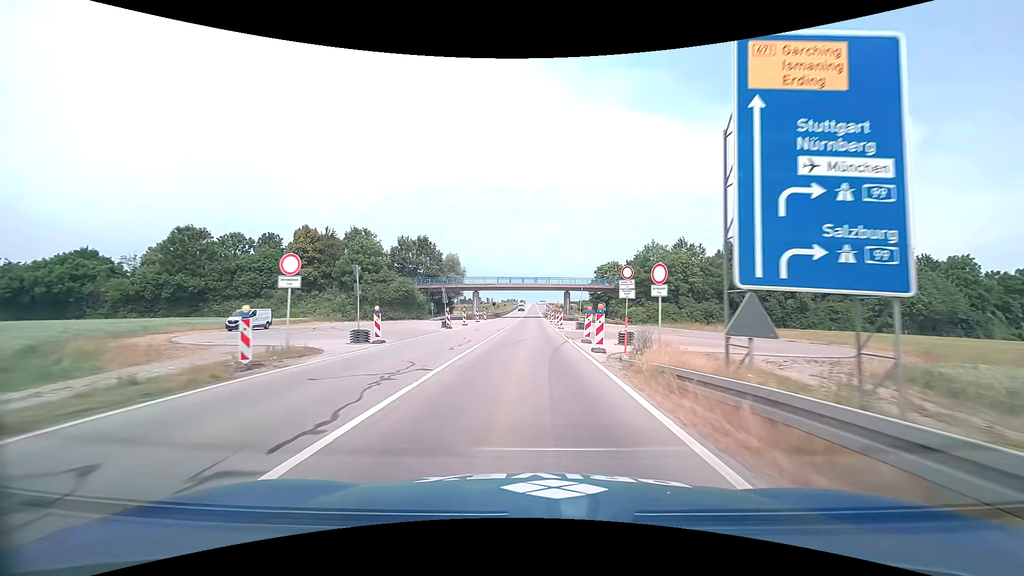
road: primary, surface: asphalt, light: Day
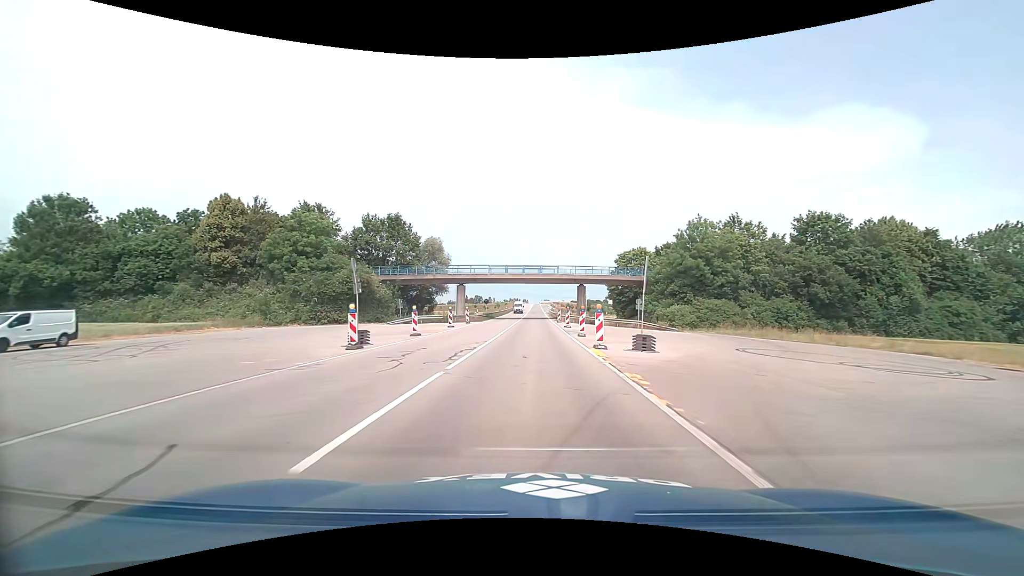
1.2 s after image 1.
(-0.1, +21.6) m; 0°
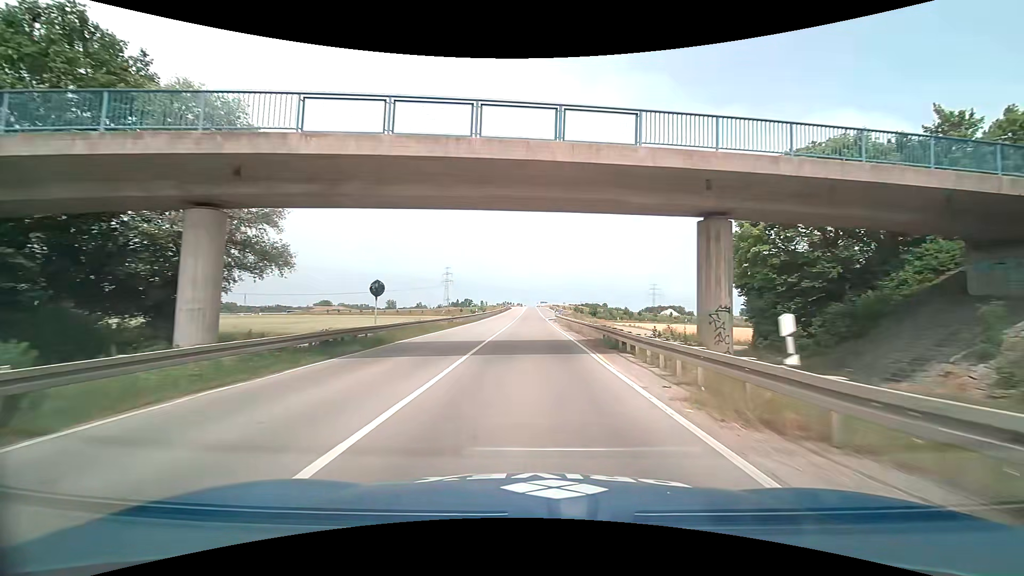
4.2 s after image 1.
(+0.3, +51.7) m; +1°
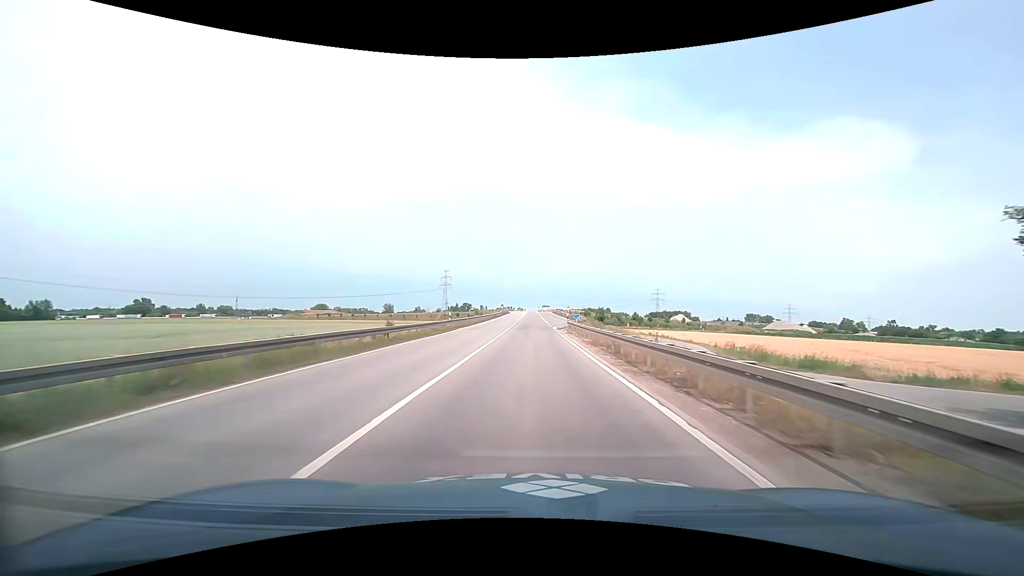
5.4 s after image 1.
(0.0, +20.3) m; -1°
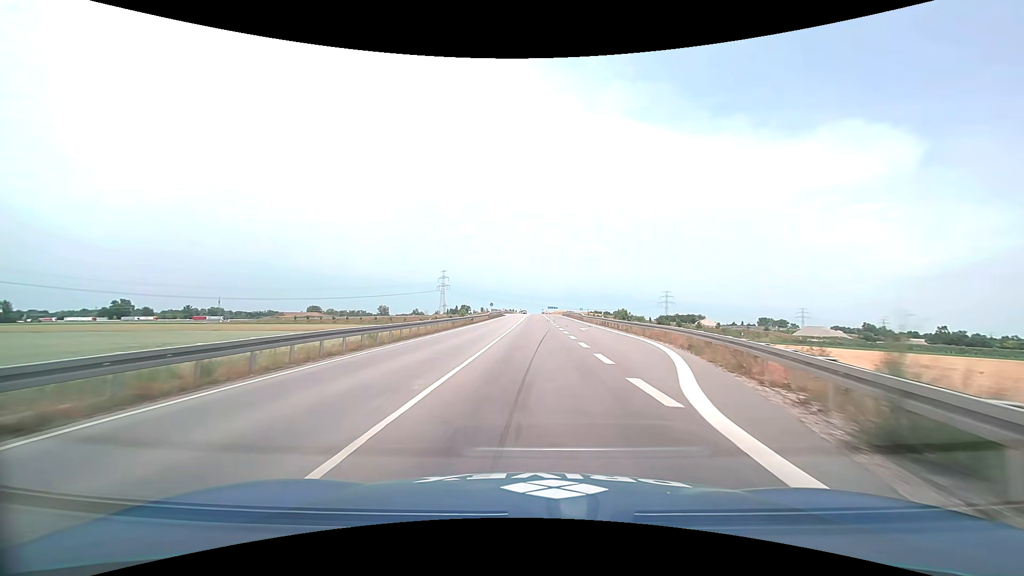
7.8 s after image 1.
(+0.6, +40.9) m; +1°
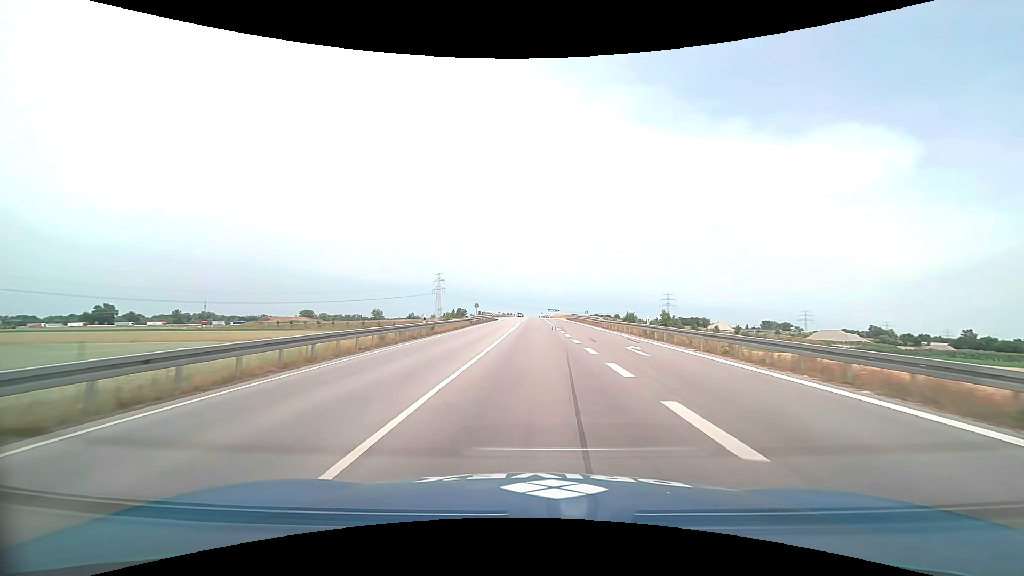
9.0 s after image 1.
(0.0, +20.5) m; 0°
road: trunk
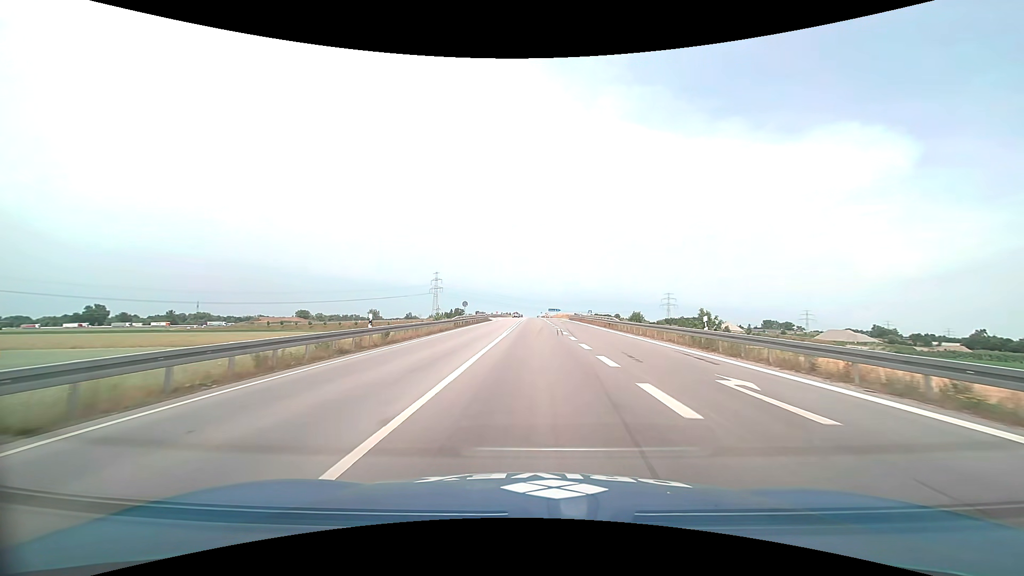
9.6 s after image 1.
(0.0, +10.3) m; 0°
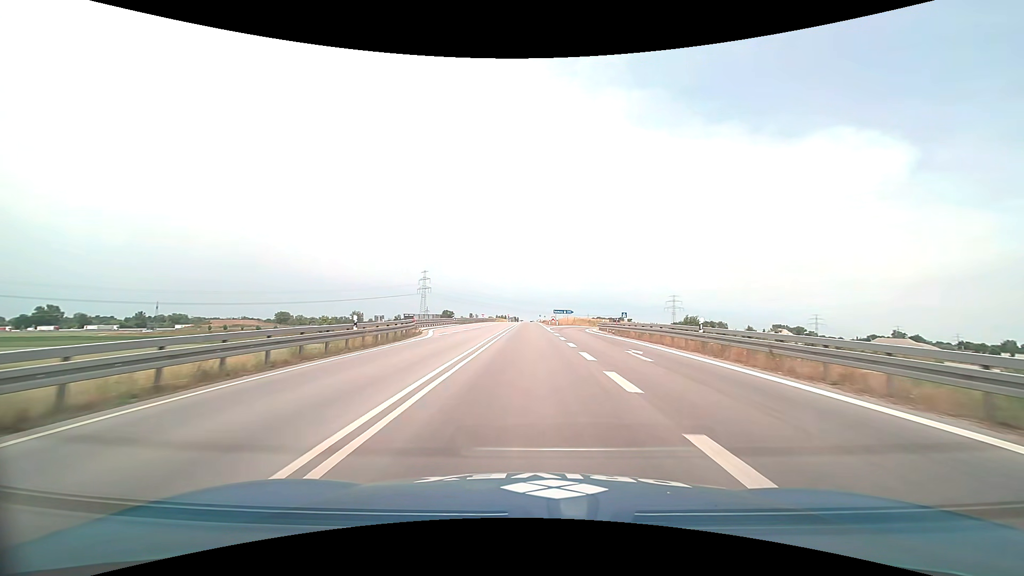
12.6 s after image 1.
(+0.3, +52.2) m; 0°
(0, +10) (0, +20) (0, +30) (0, +40) (0, +50) (0, +60) (0, +70) (0, +80) (0, +90) (0, +100) m
